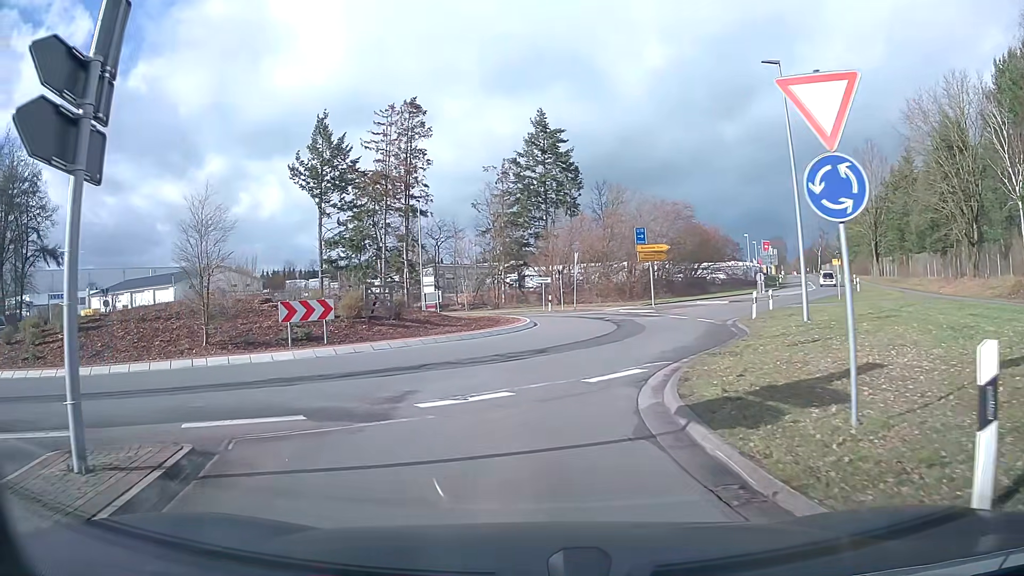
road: secondary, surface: asphalt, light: Day
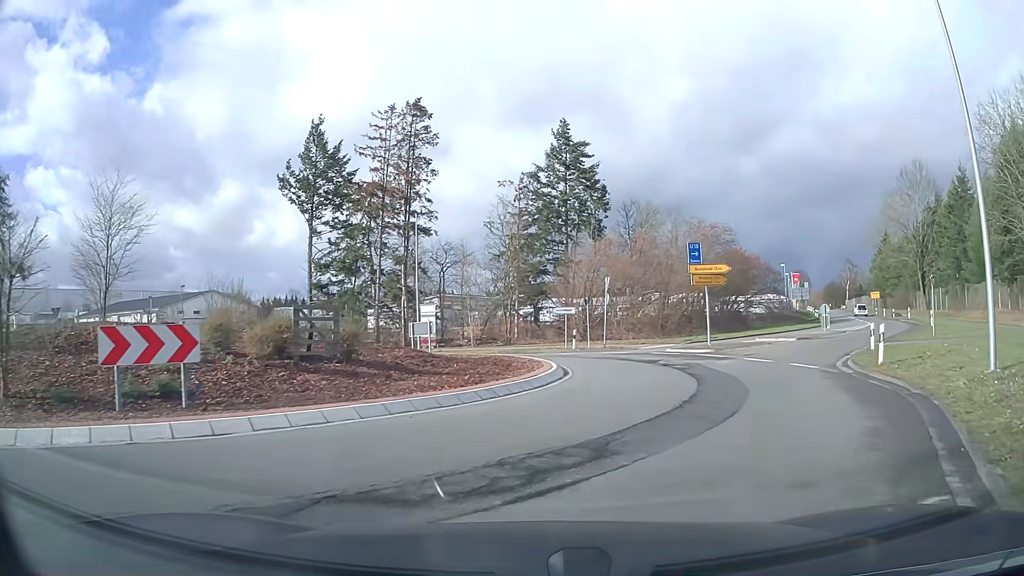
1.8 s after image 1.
(-0.4, +8.4) m; -2°
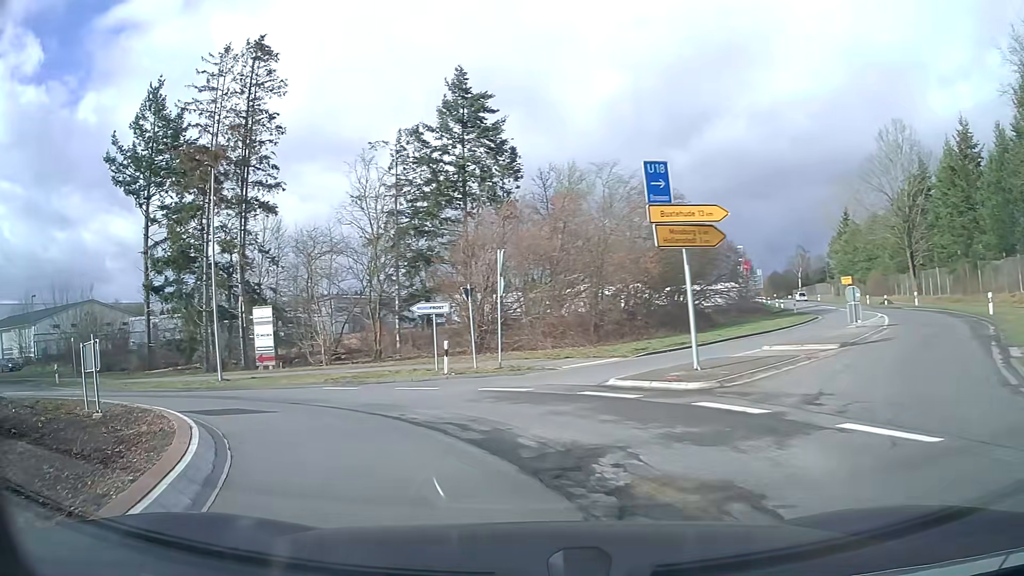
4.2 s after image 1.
(+2.8, +14.8) m; +7°
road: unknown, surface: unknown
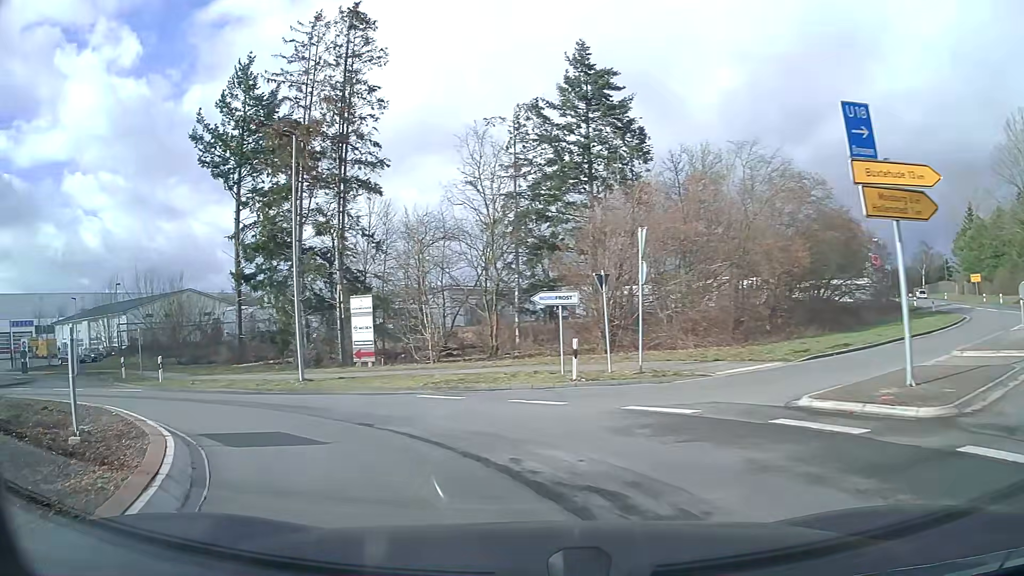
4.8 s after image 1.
(-0.4, +4.0) m; -10°
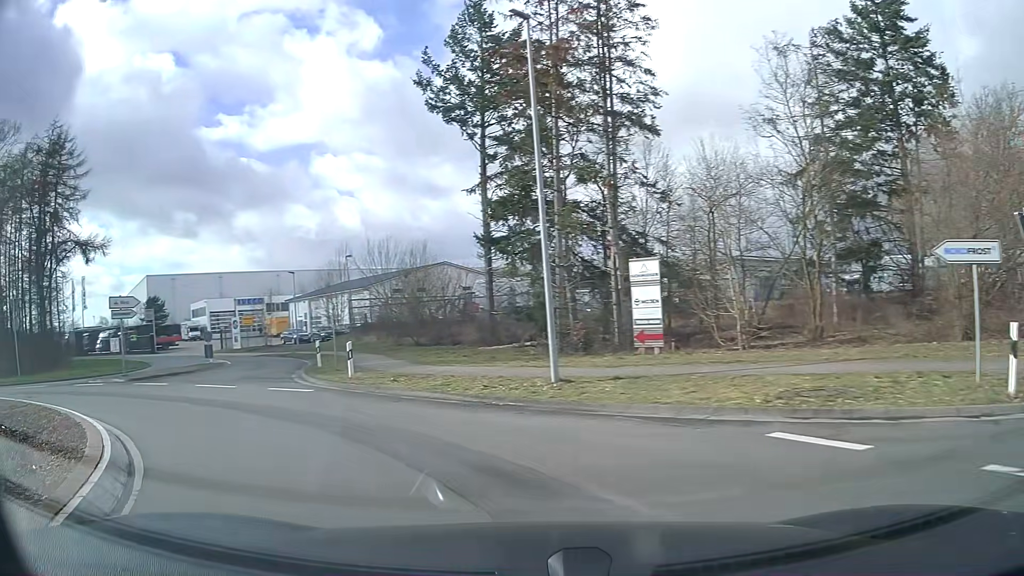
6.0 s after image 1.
(-1.5, +7.6) m; -24°
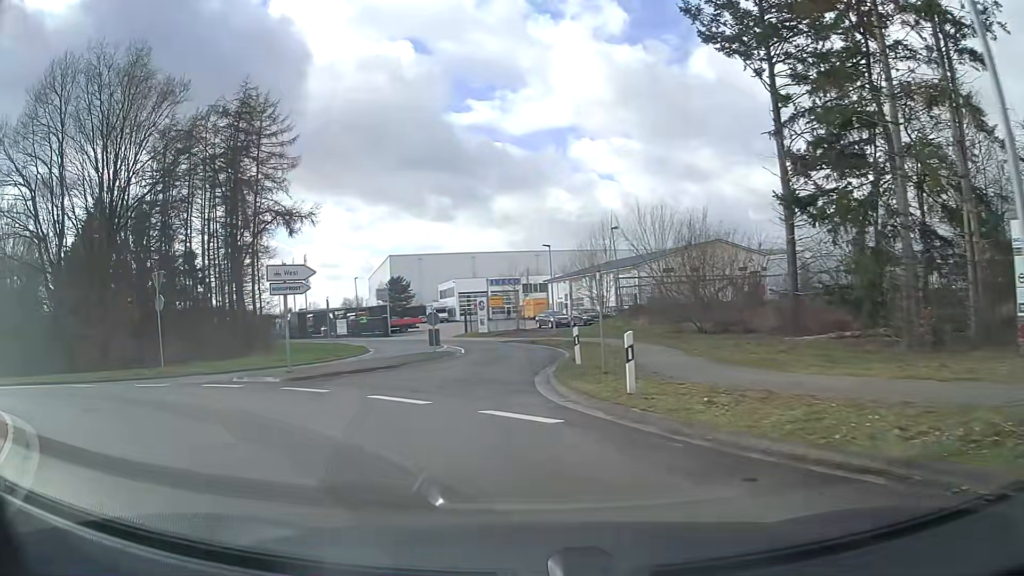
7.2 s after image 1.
(-1.6, +7.5) m; -22°
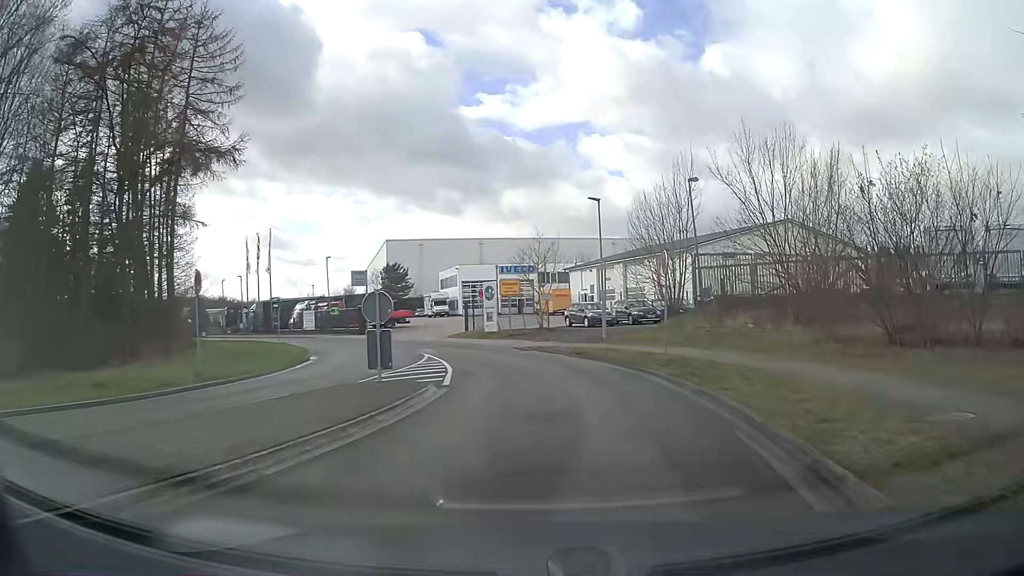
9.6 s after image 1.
(-1.2, +16.9) m; -1°
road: unclassified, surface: asphalt
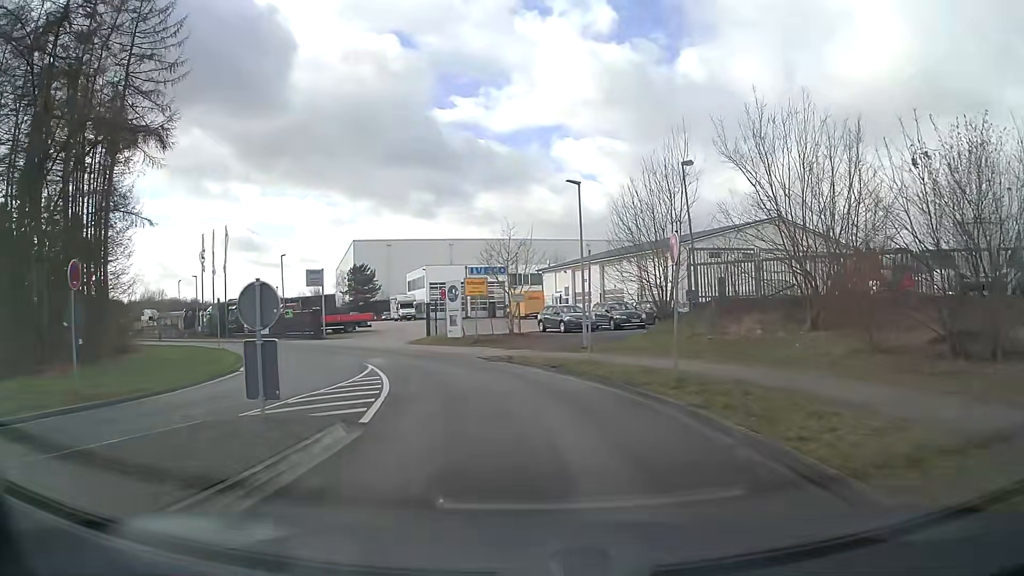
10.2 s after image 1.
(+0.1, +4.5) m; +2°
(0, +10) (-2, +20) (-6, +29) (-12, +37) (-19, +44) (-27, +51) (-34, +57) (-42, +64) (-49, +71) (-57, +77) m
